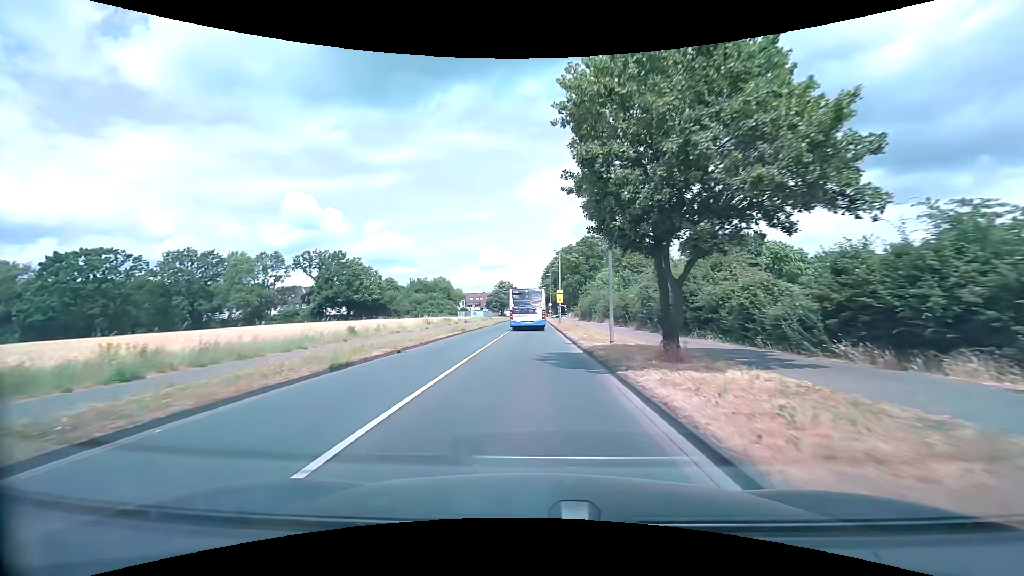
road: tertiary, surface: asphalt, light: Day
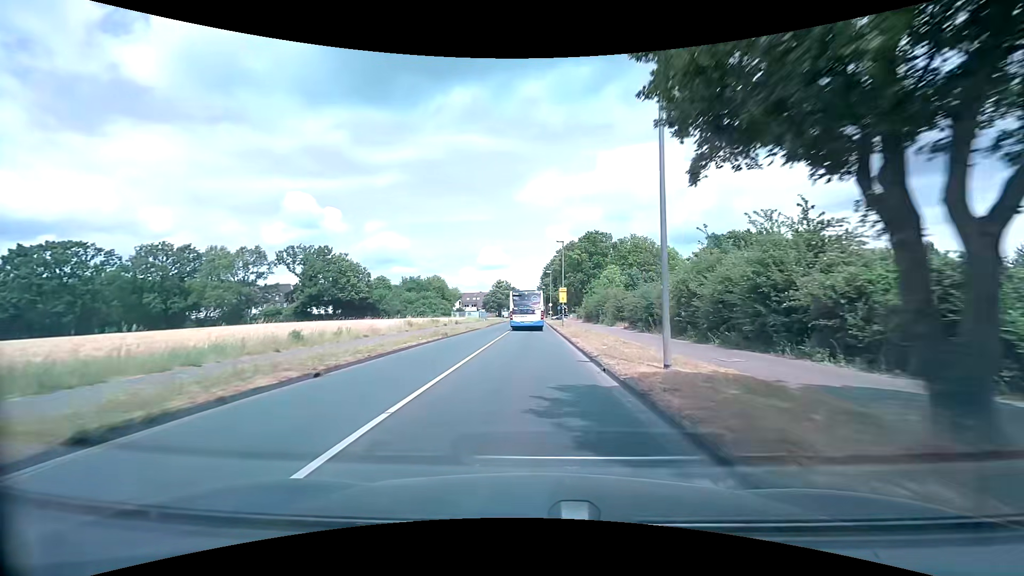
(0.0, +7.5) m; 0°
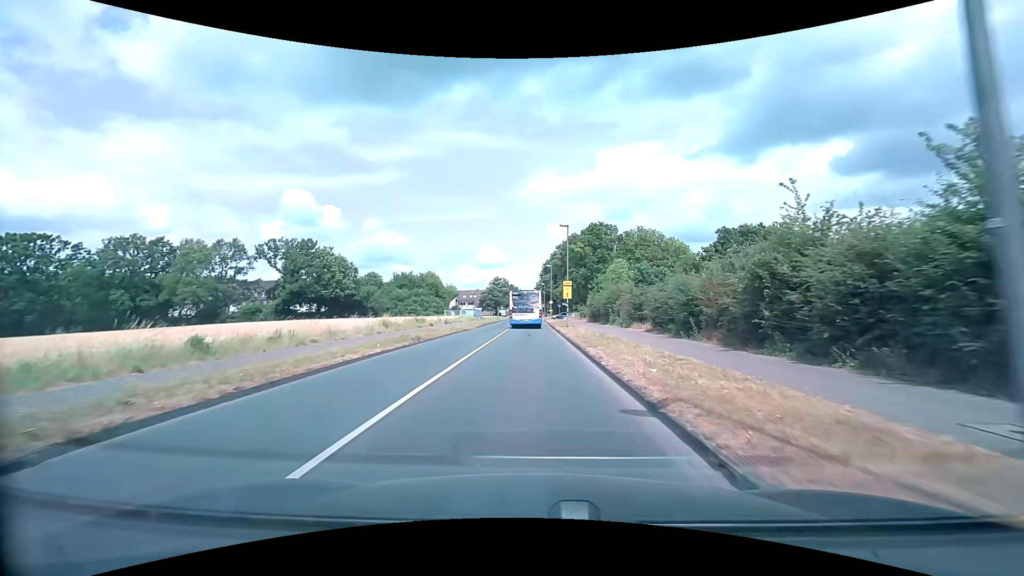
(0.0, +7.4) m; 0°
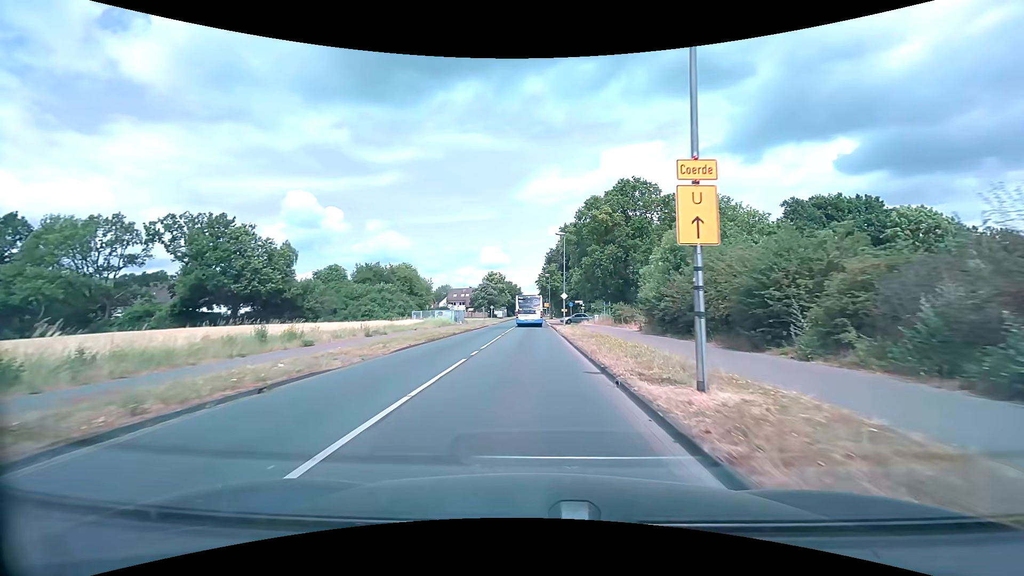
(-0.1, +29.3) m; -1°
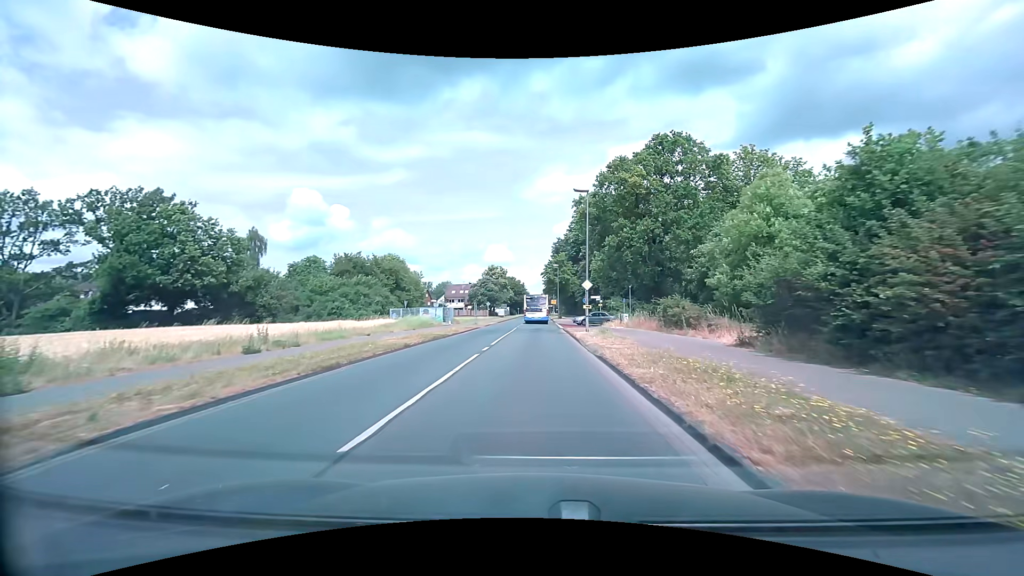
(-0.1, +14.1) m; 0°
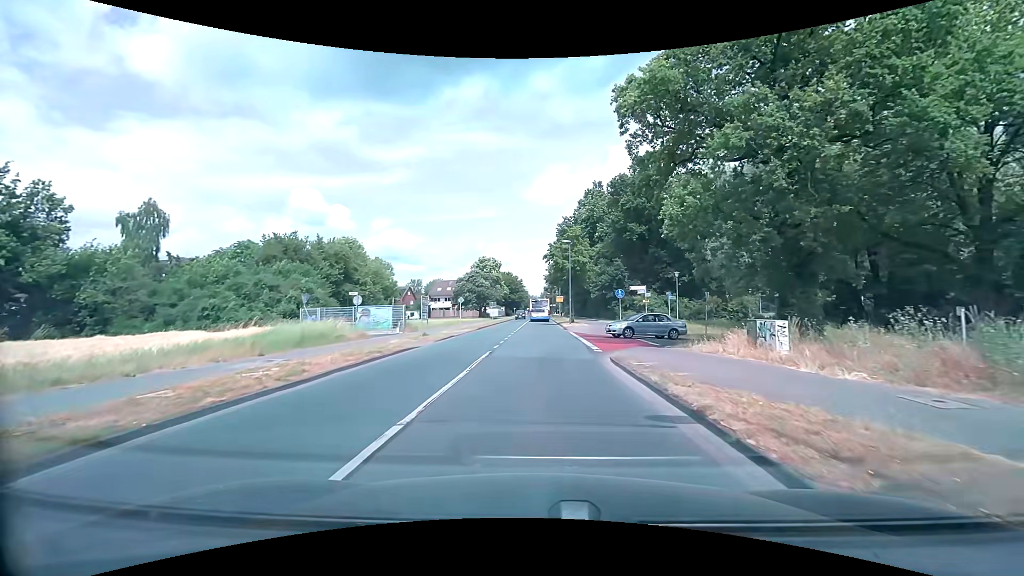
(-0.1, +23.6) m; 0°
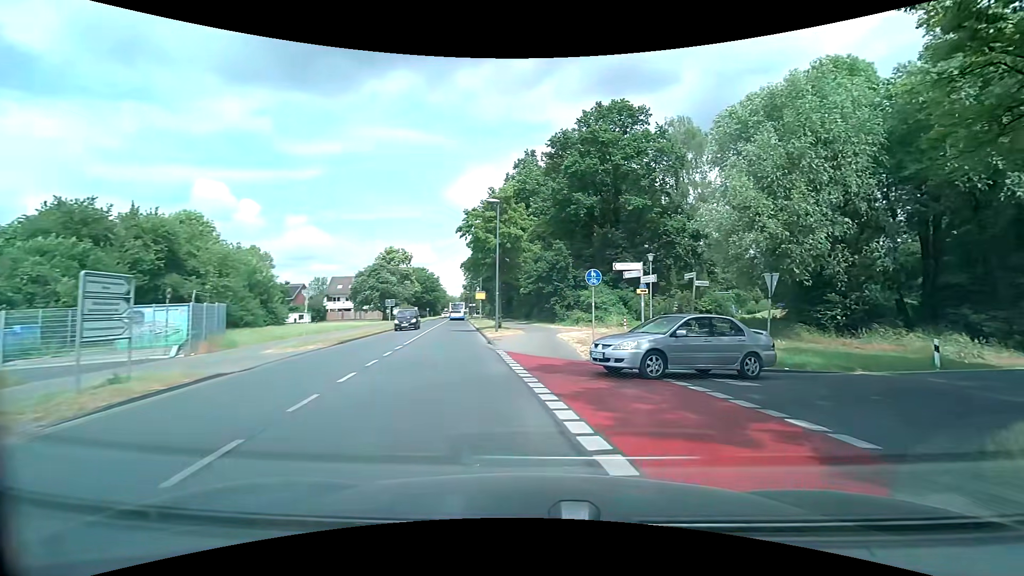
(+0.5, +16.6) m; +9°
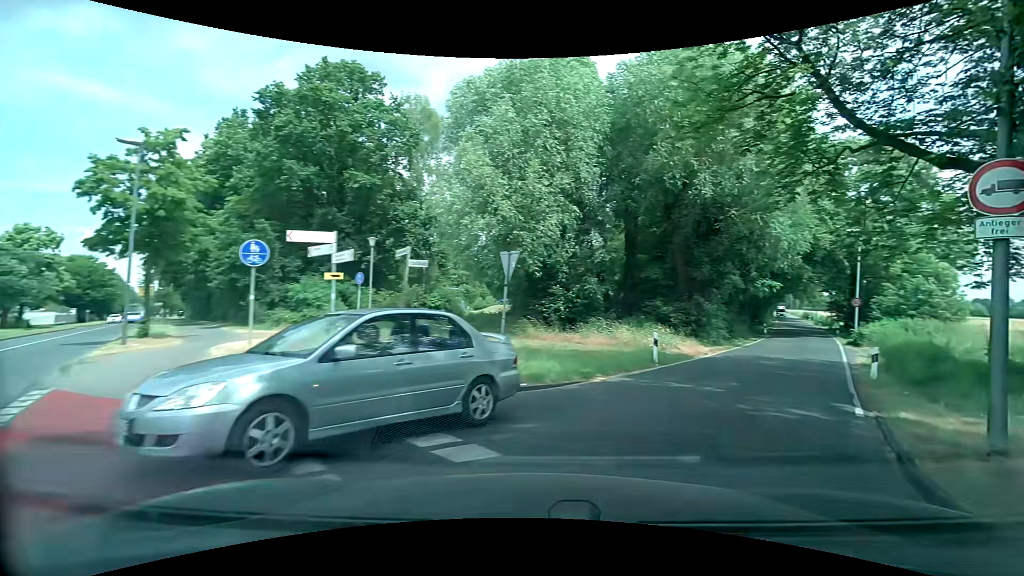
(+1.4, +6.2) m; +28°
(+3, +9) (+8, +18) (+14, +26) (+19, +35) (+24, +43) (+29, +52) (+34, +61) (+38, +70) (+42, +79) (+47, +88) m
